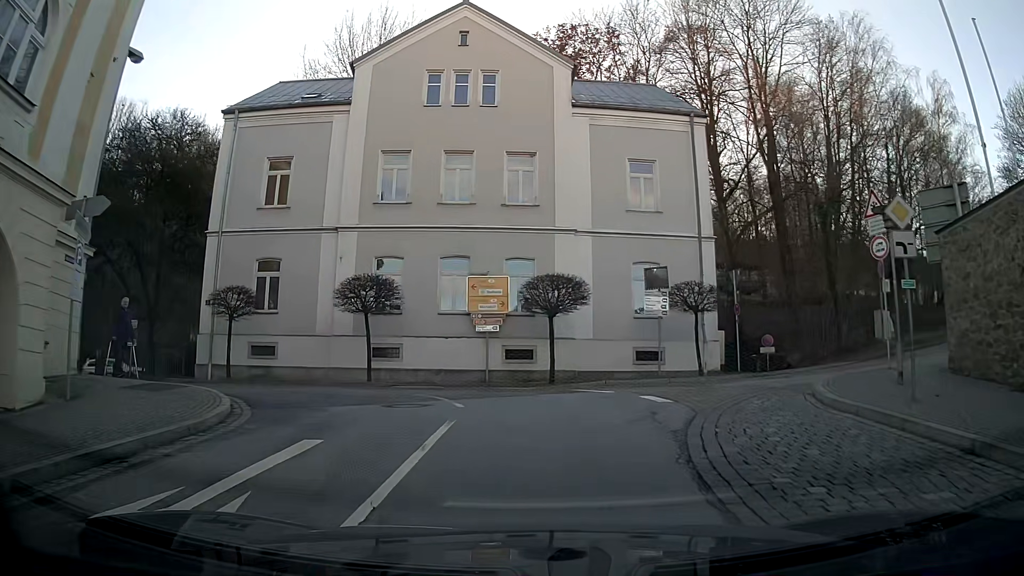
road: secondary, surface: asphalt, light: Day
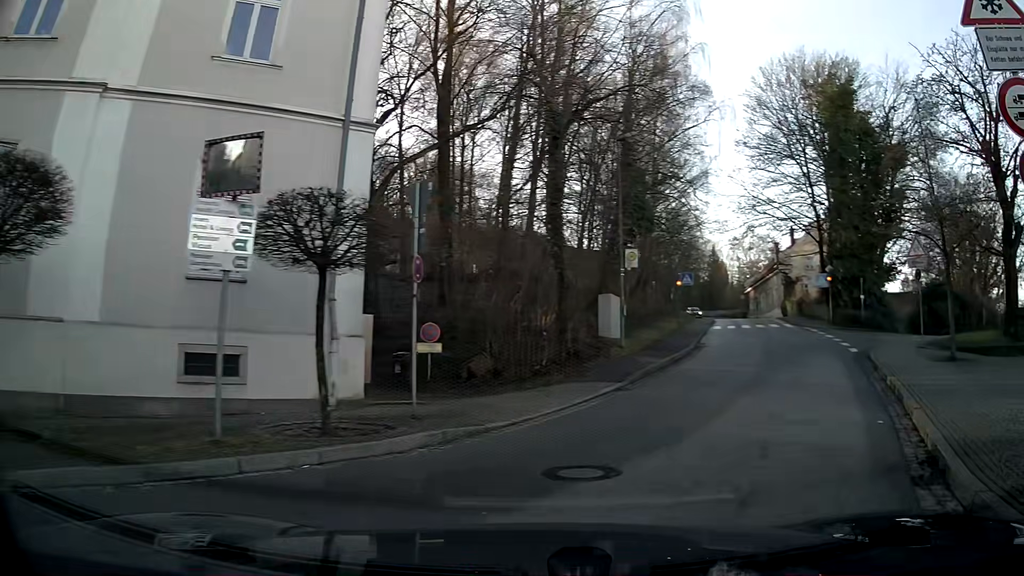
(+2.9, +13.7) m; +38°
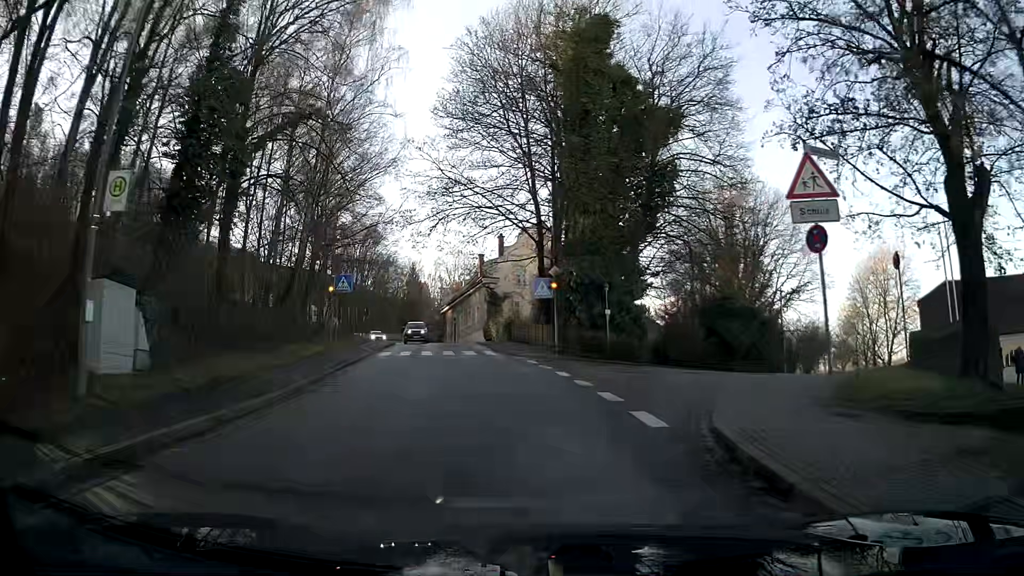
(+4.2, +14.0) m; +20°
(0, +10) (-1, +20) (-2, +30) (-4, +40) (-5, +50) (-8, +59) (-11, +69) (-14, +78) (-18, +88) (-22, +97) m
